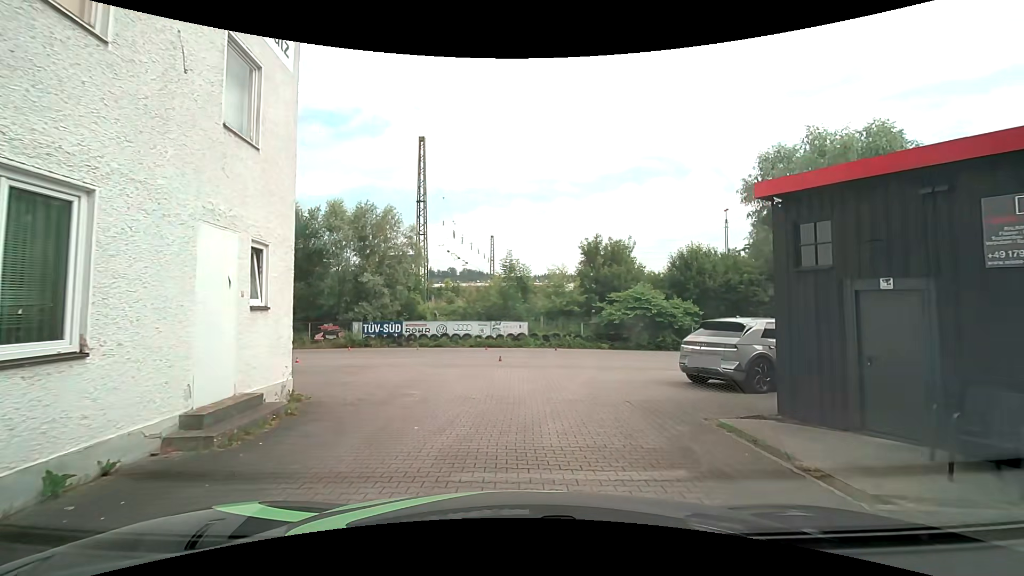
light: Day
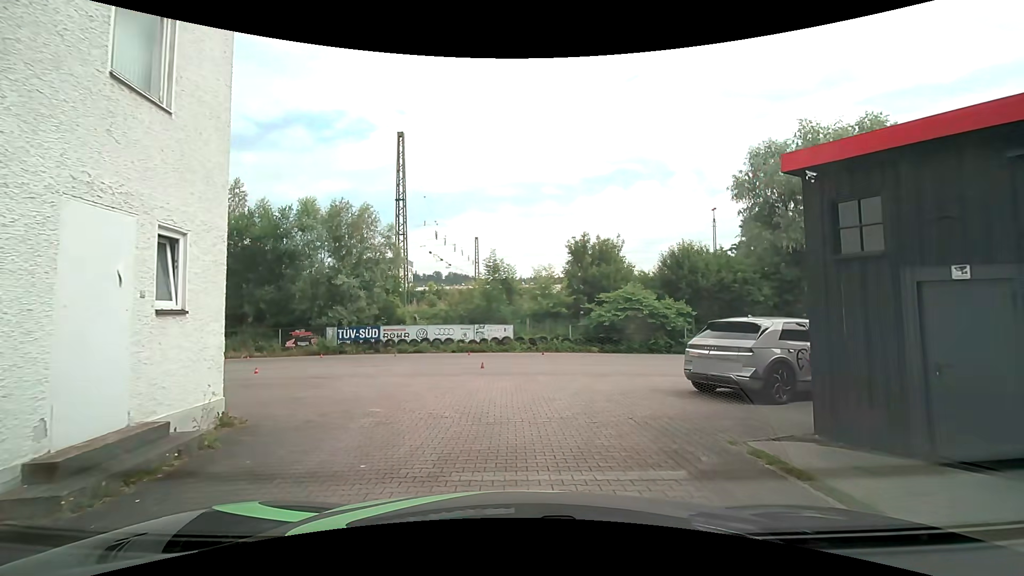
(+0.1, +1.5) m; +3°
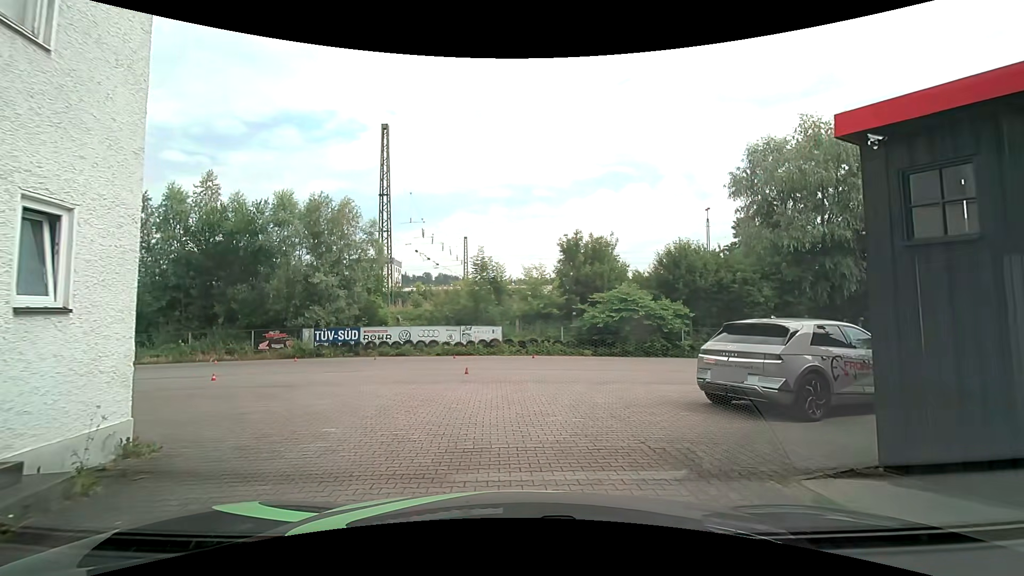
(0.0, +1.5) m; +2°
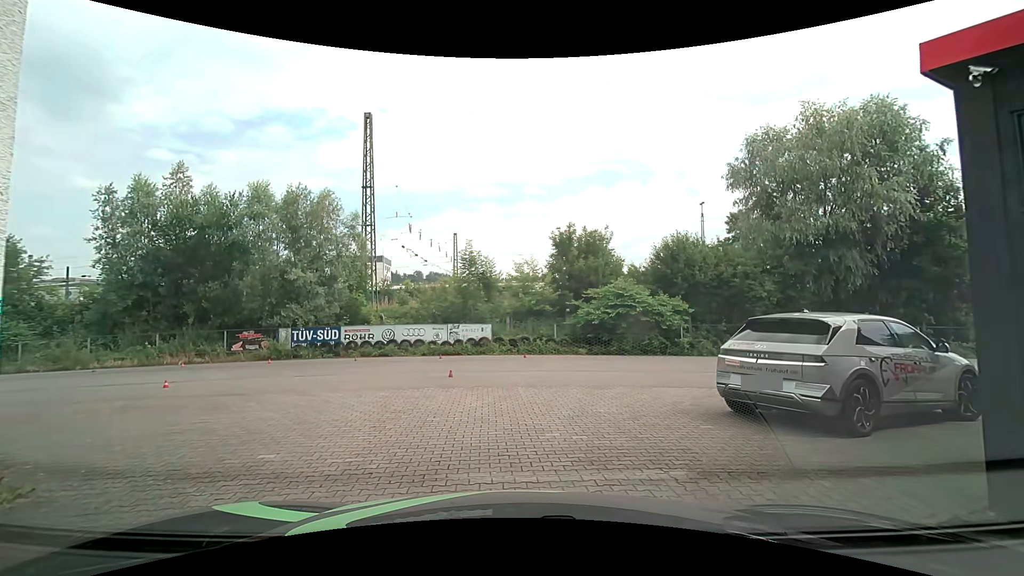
(0.0, +1.4) m; 0°
